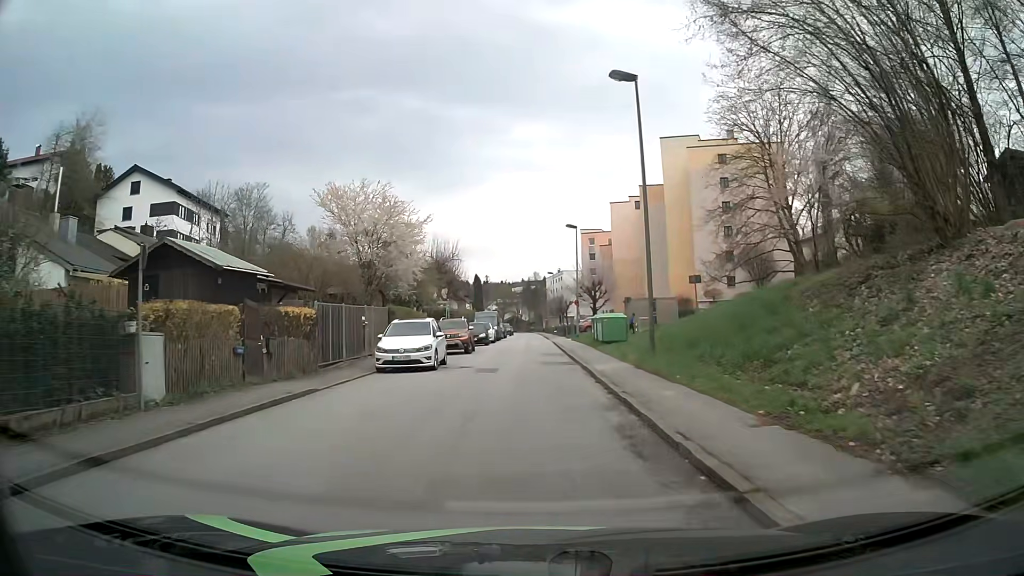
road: residential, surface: asphalt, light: Day
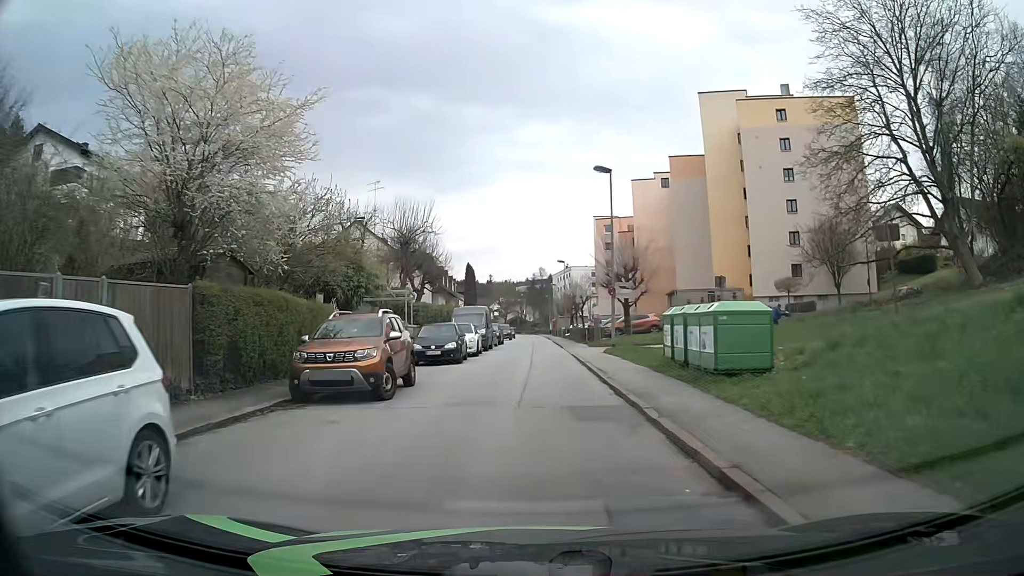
(+0.1, +18.0) m; 0°
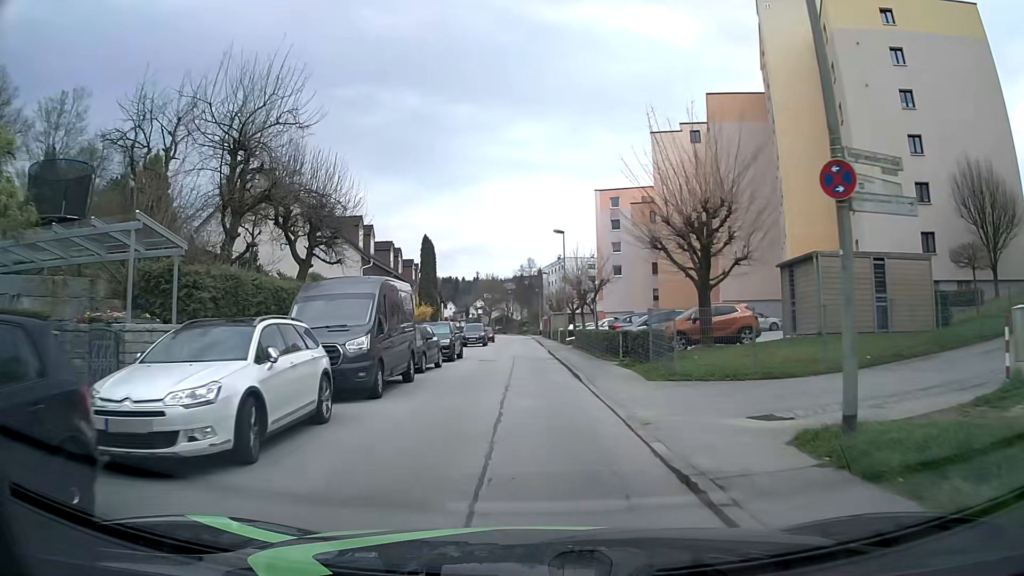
(+0.2, +22.6) m; +1°
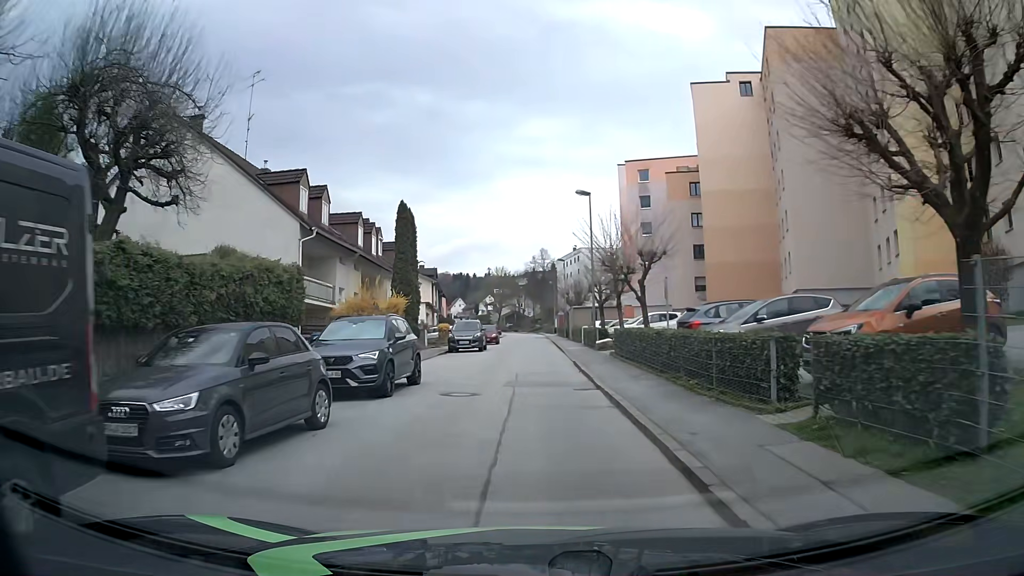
(-0.1, +13.6) m; -1°
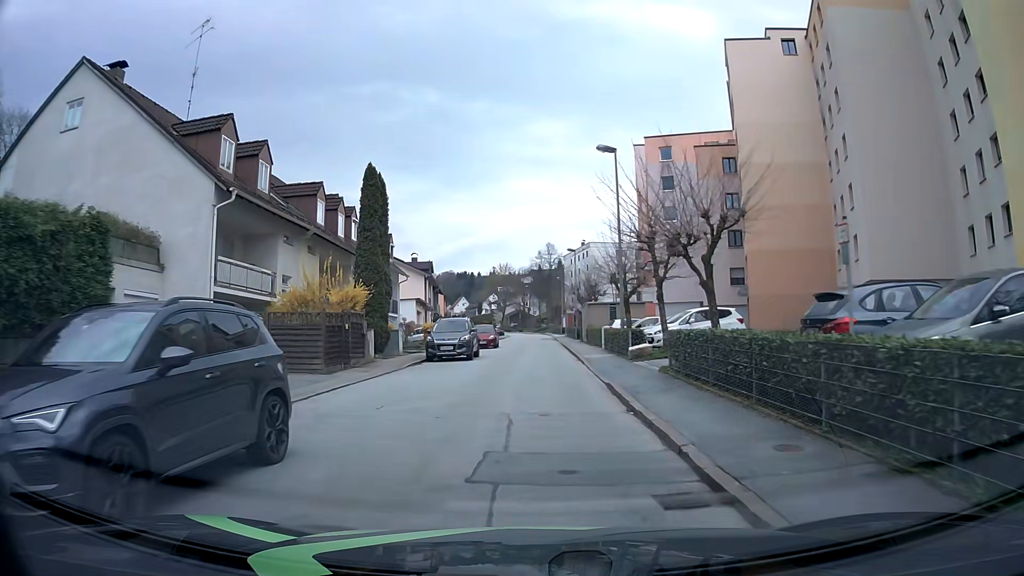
(0.0, +9.1) m; -1°
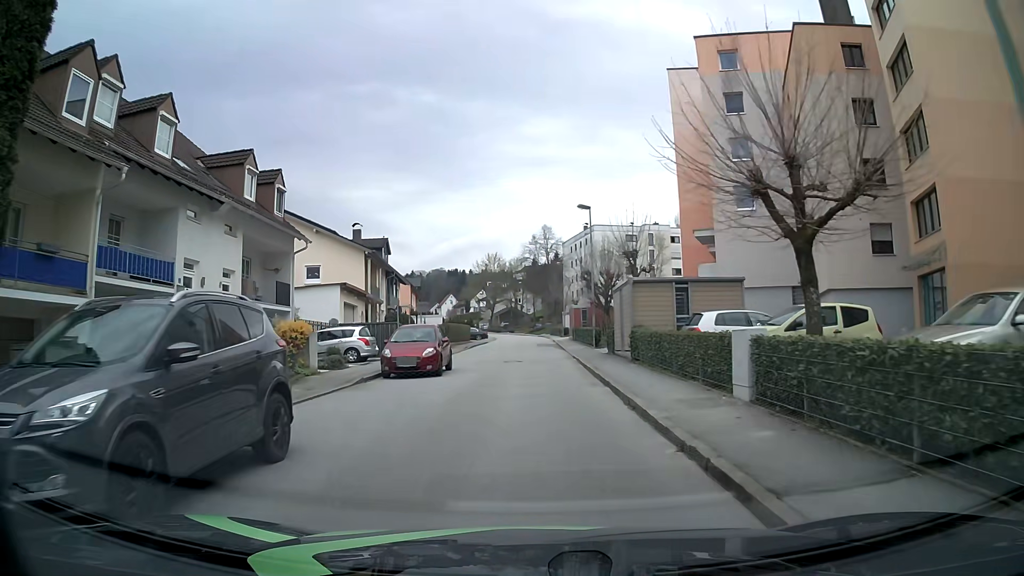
(+0.3, +22.6) m; +1°
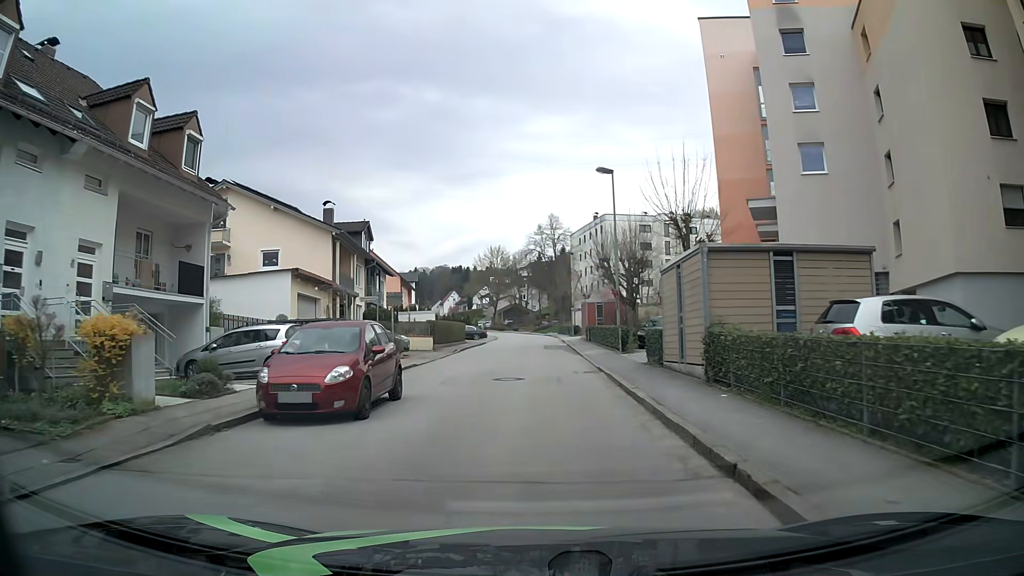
(-0.1, +9.0) m; -1°
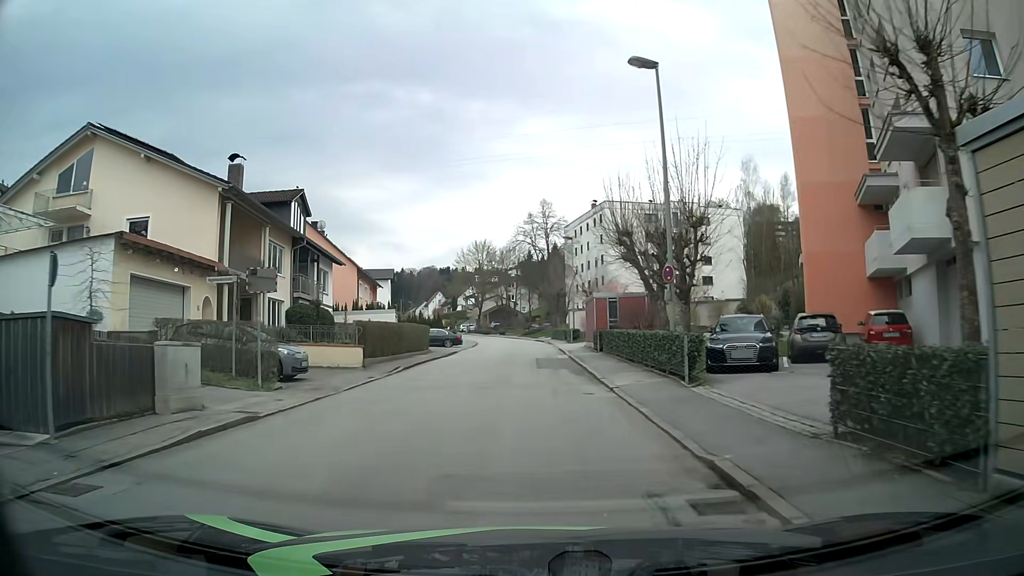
(+0.1, +13.6) m; +1°
(0, +10) (0, +20) (0, +30) (-1, +40) (-1, +50) (-1, +60) (-2, +70) (-4, +80) (-6, +90) (-8, +99) m
